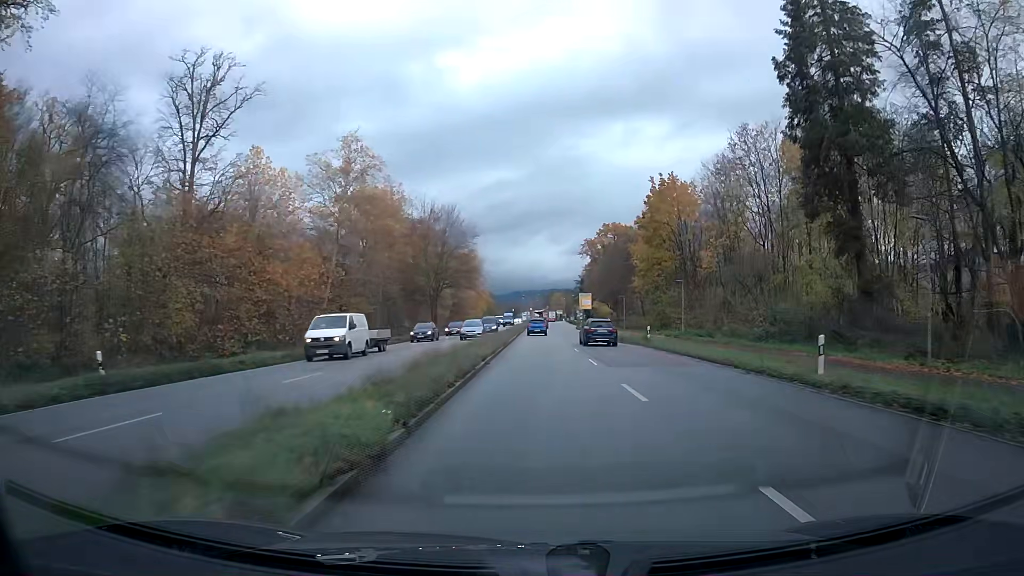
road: primary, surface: asphalt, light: Day
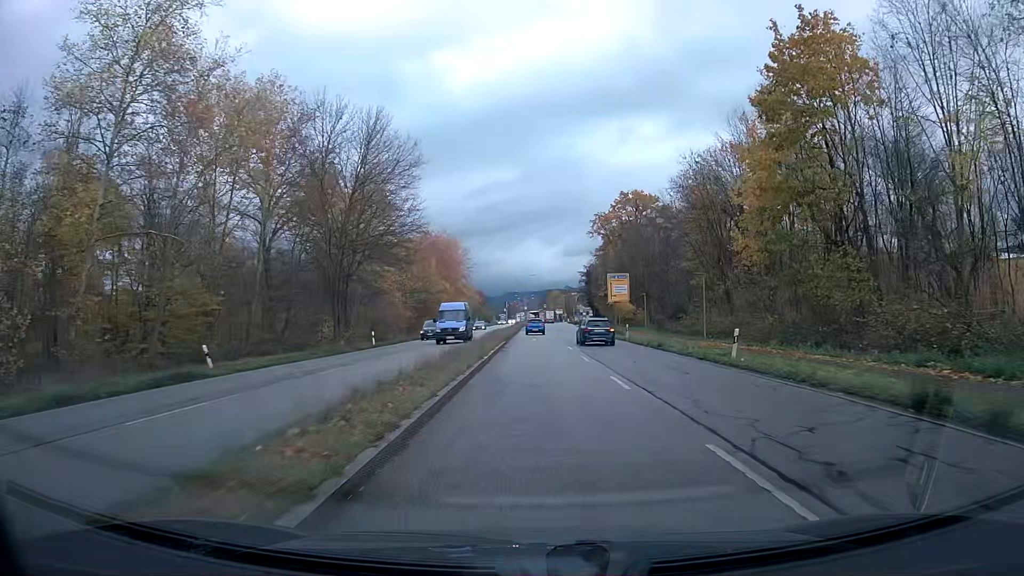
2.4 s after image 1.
(+0.2, +42.7) m; 0°
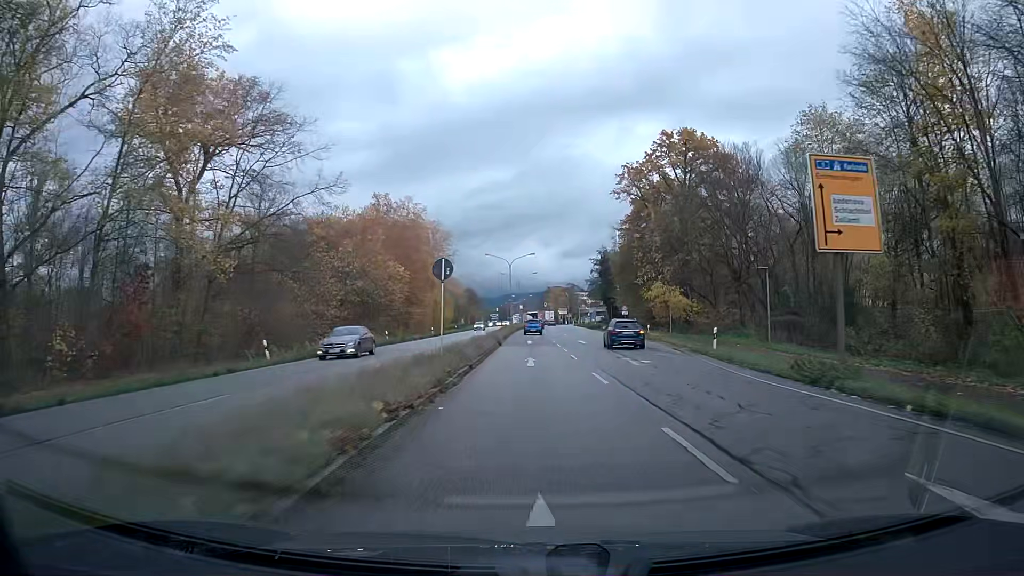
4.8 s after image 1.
(0.0, +43.0) m; 0°
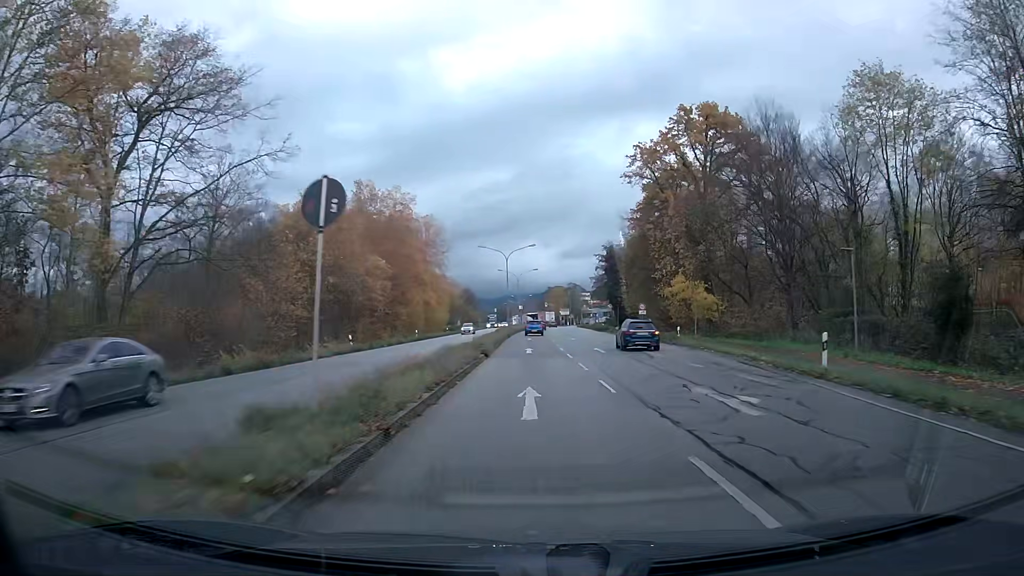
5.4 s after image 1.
(0.0, +10.8) m; 0°
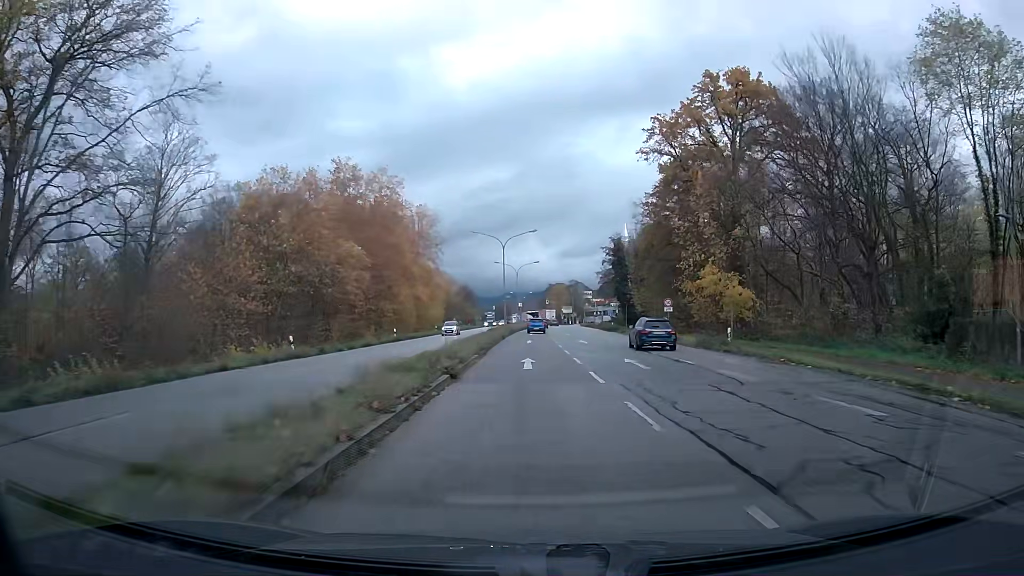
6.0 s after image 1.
(0.0, +10.8) m; 0°
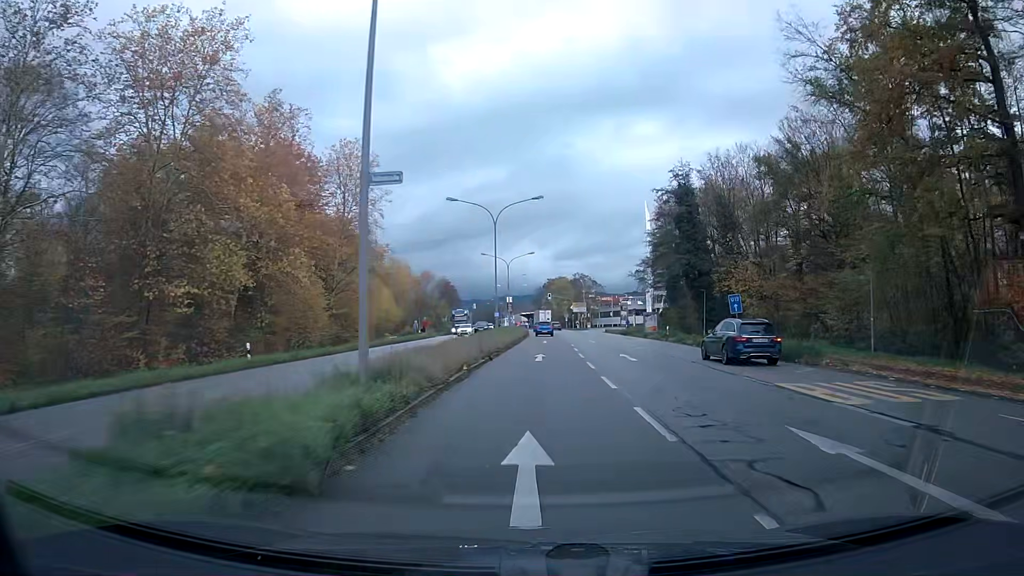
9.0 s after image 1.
(0.0, +54.3) m; +1°
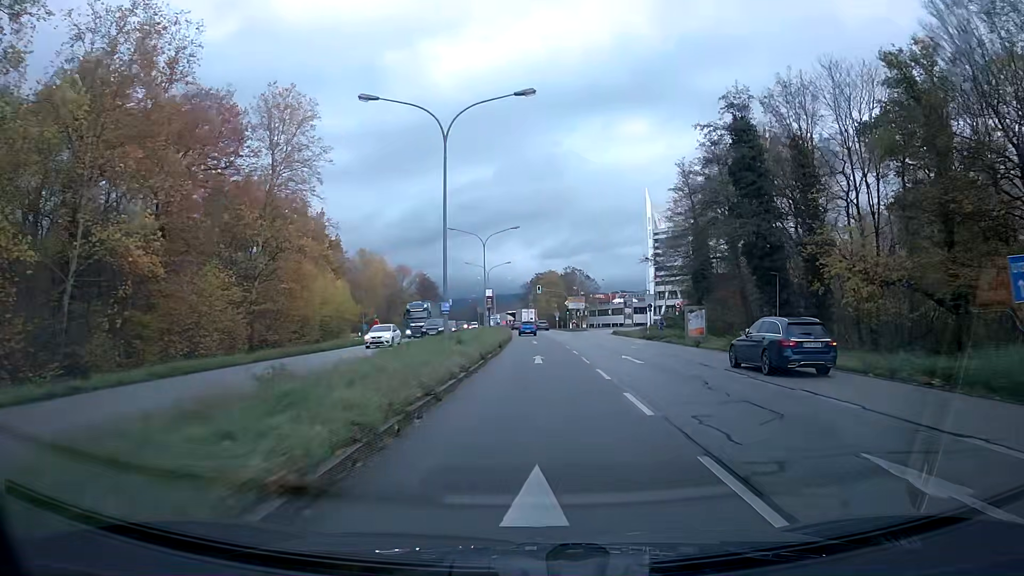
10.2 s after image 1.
(+0.2, +21.7) m; +1°
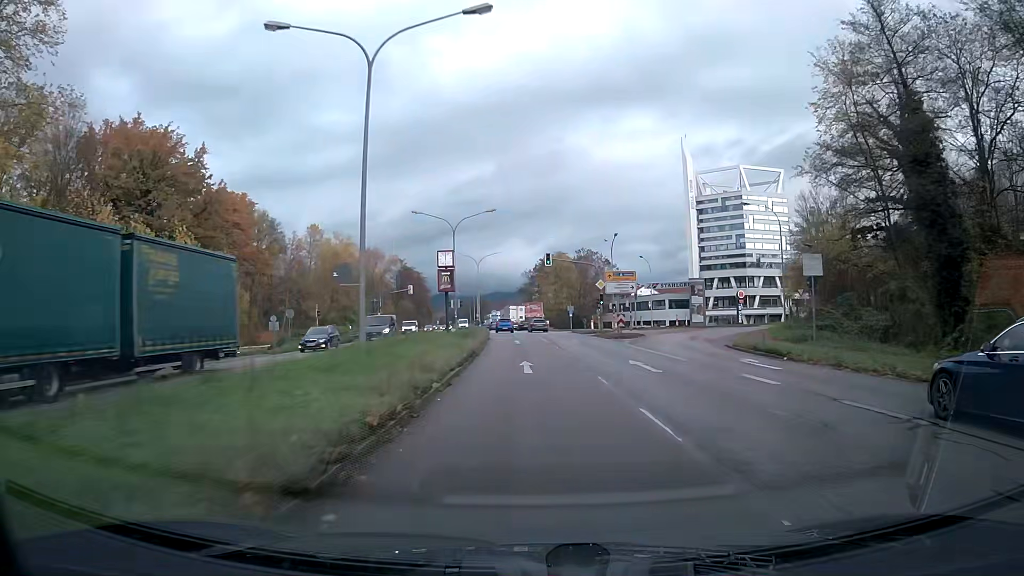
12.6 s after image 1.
(-0.2, +43.5) m; -1°
(0, +10) (0, +20) (0, +30) (-1, +40) (-1, +50) (-2, +60) (-2, +70) (-3, +80) (-4, +90) (-5, +100) m
